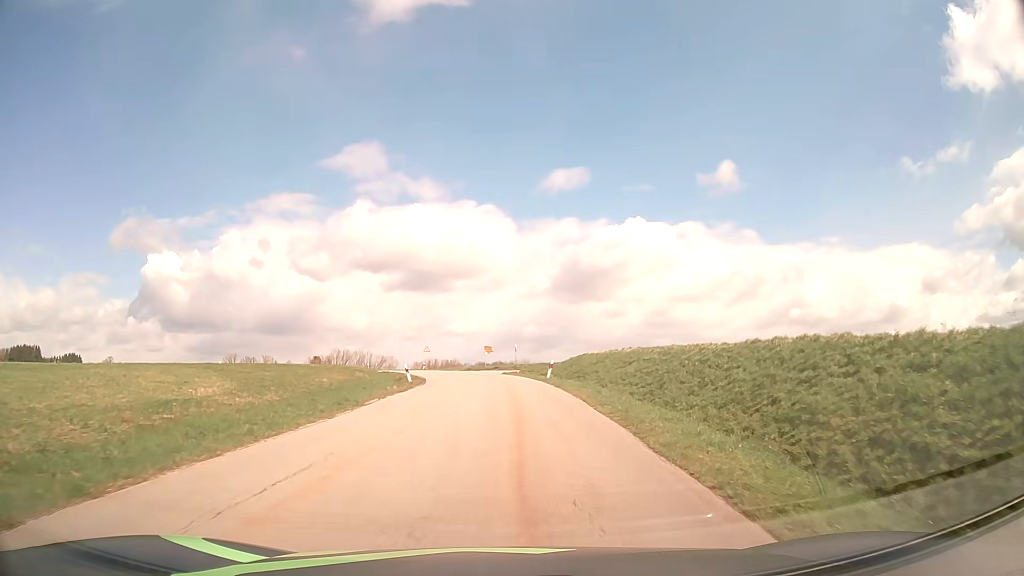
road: tertiary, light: Day
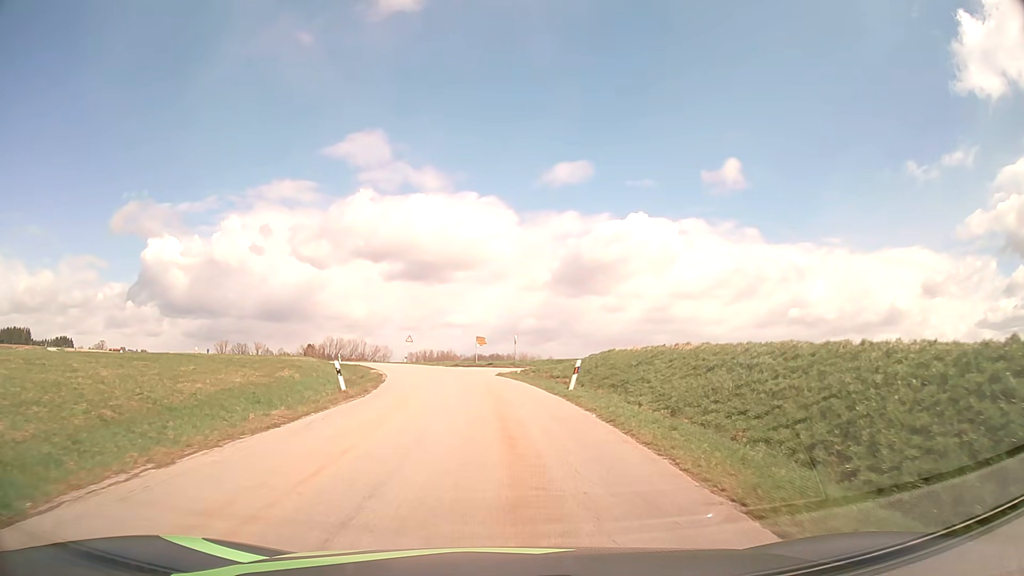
(+0.1, +13.3) m; 0°
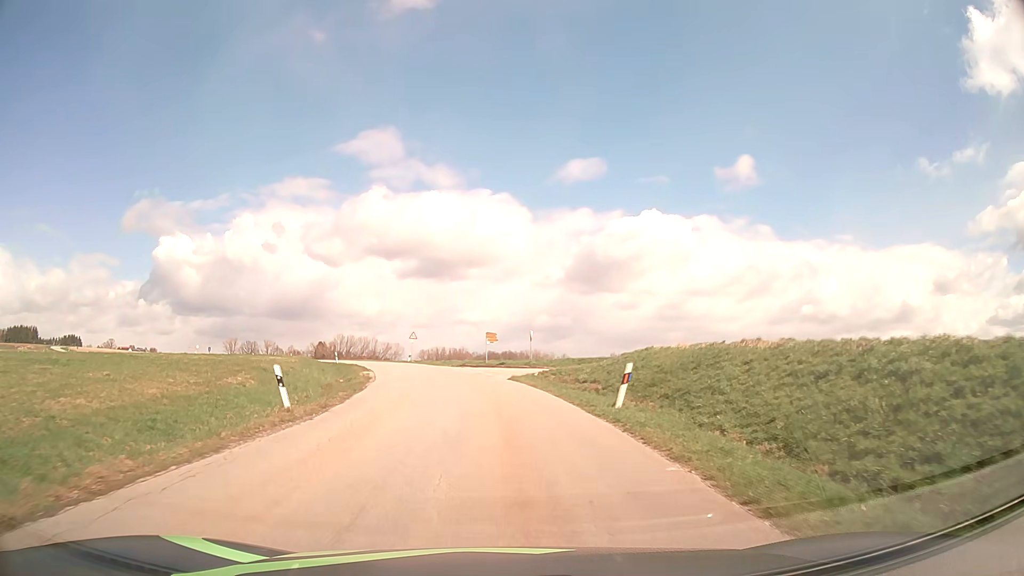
(0.0, +6.4) m; -1°
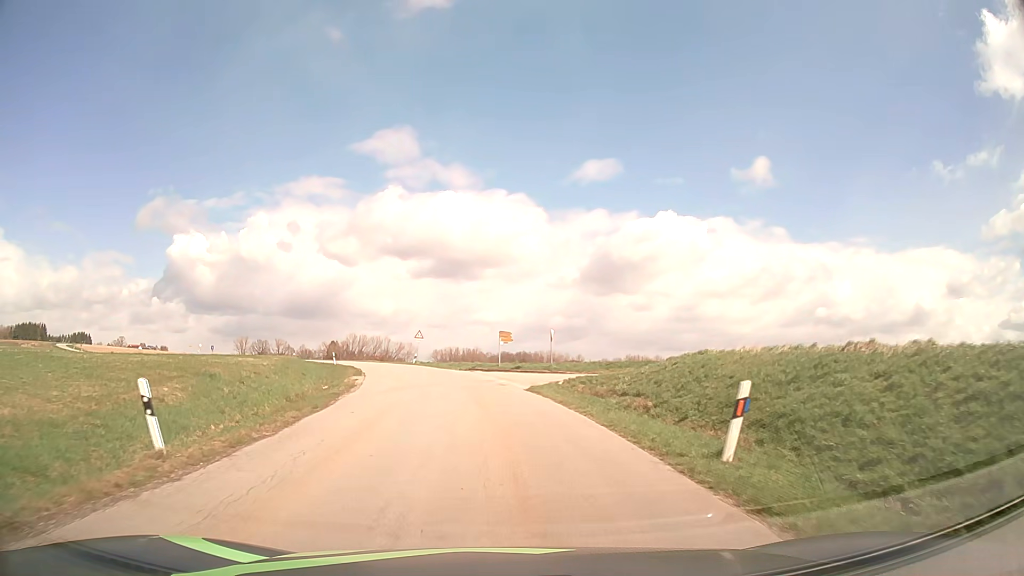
(0.0, +6.0) m; -1°
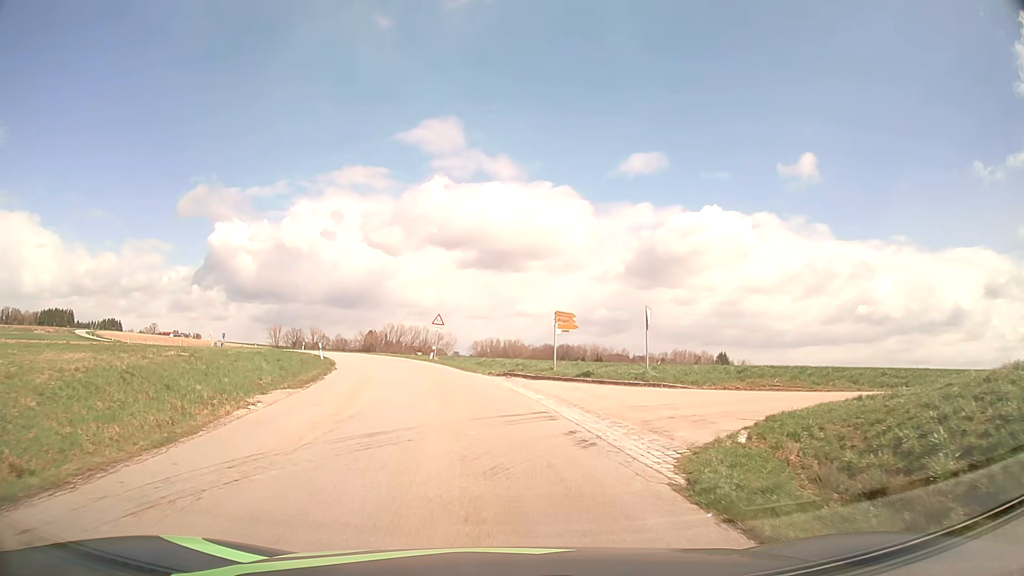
(-0.5, +15.8) m; -3°
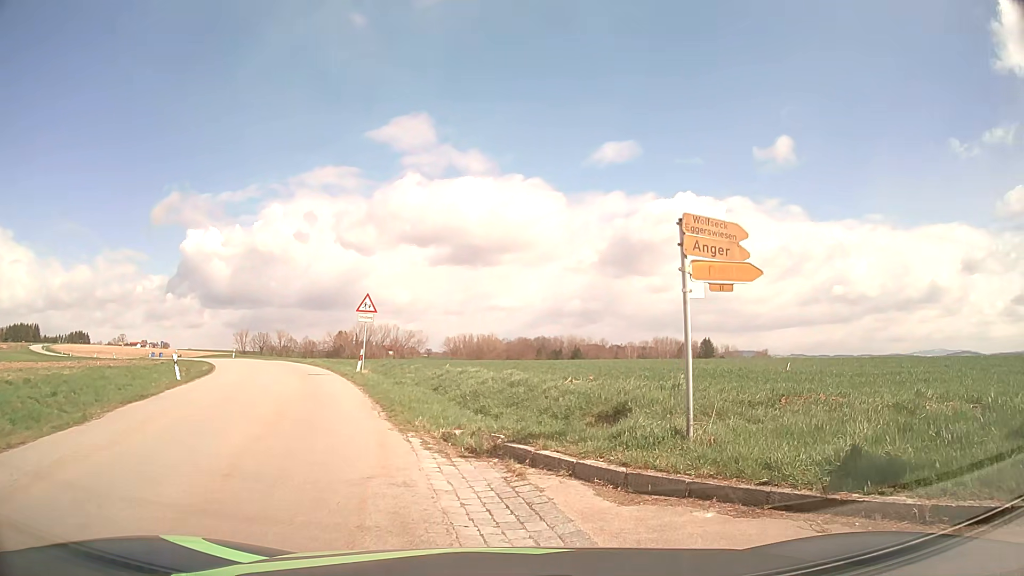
(-0.2, +17.2) m; +3°
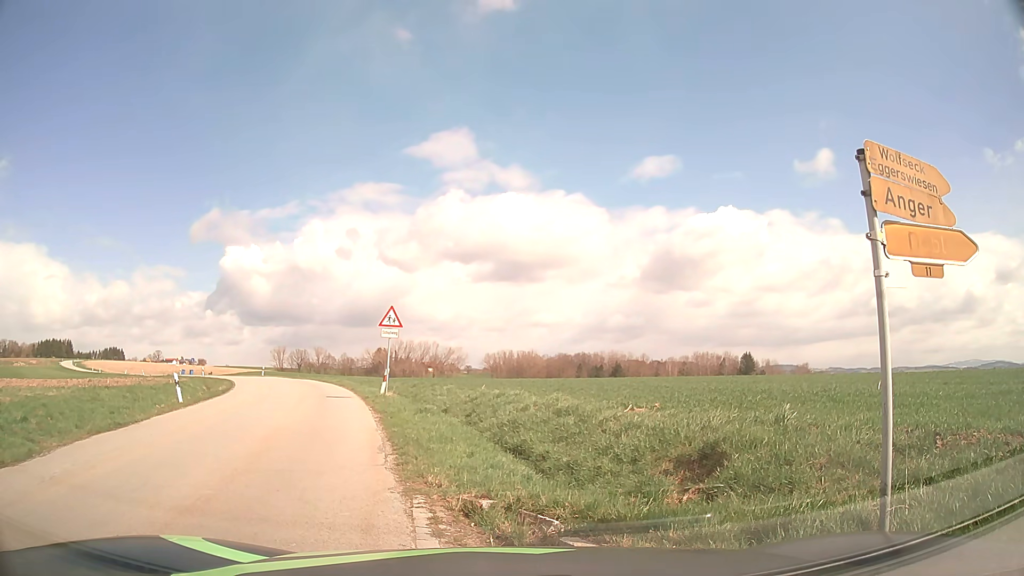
(0.0, +2.7) m; -1°
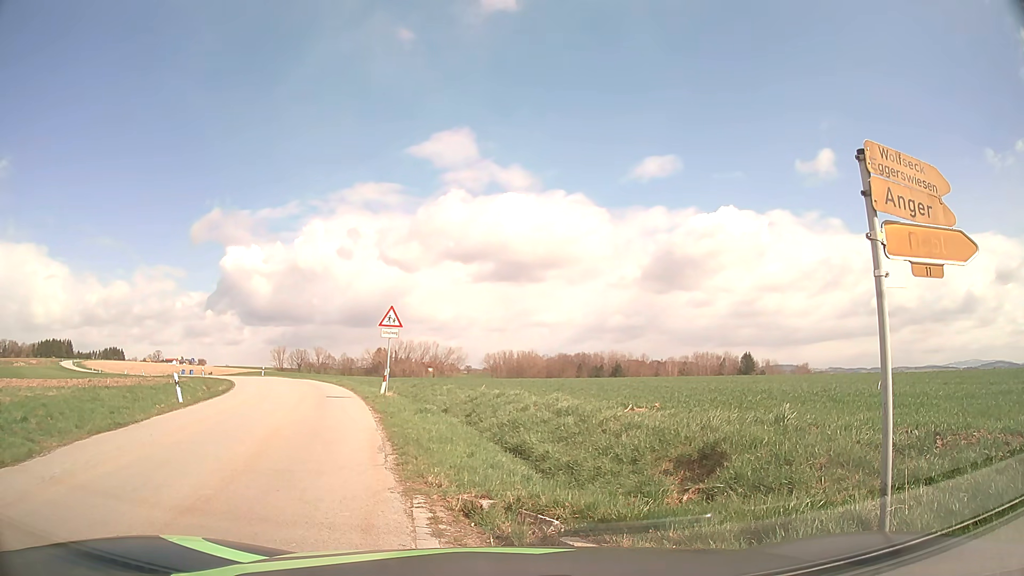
(0.0, 0.0) m; 0°
